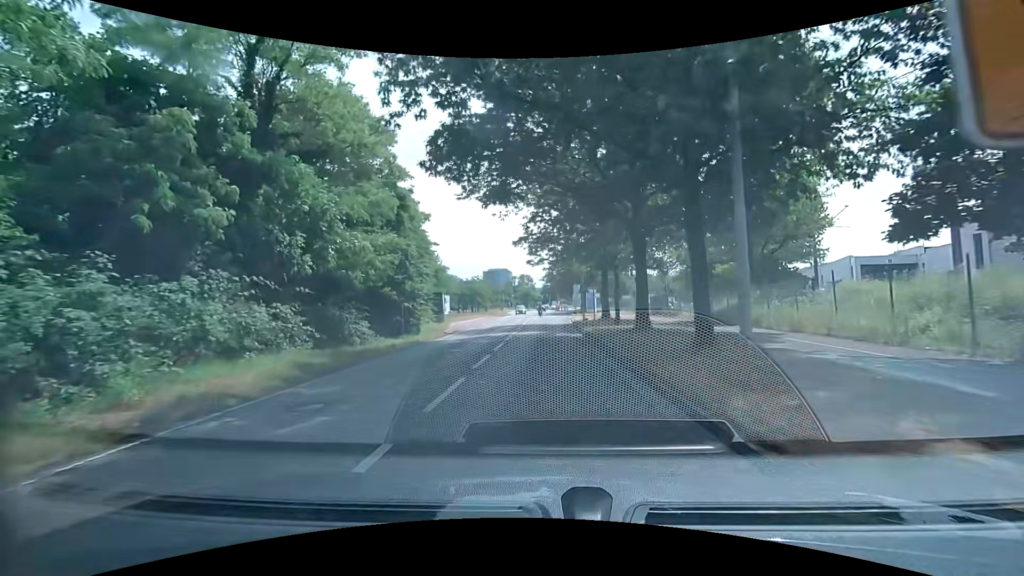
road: secondary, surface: asphalt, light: Day
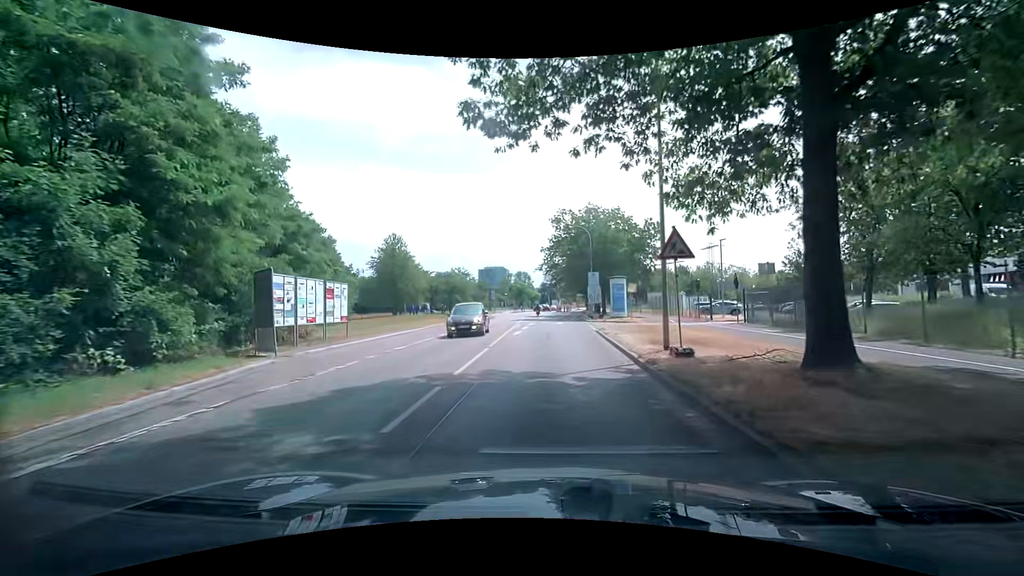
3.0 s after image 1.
(+0.2, +28.3) m; 0°
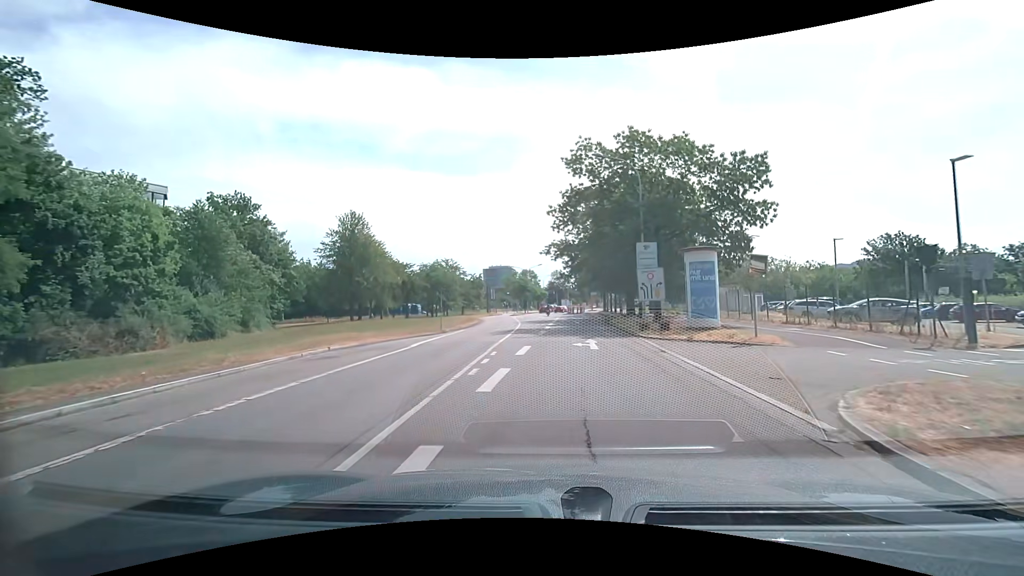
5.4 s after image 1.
(-0.3, +22.1) m; -1°
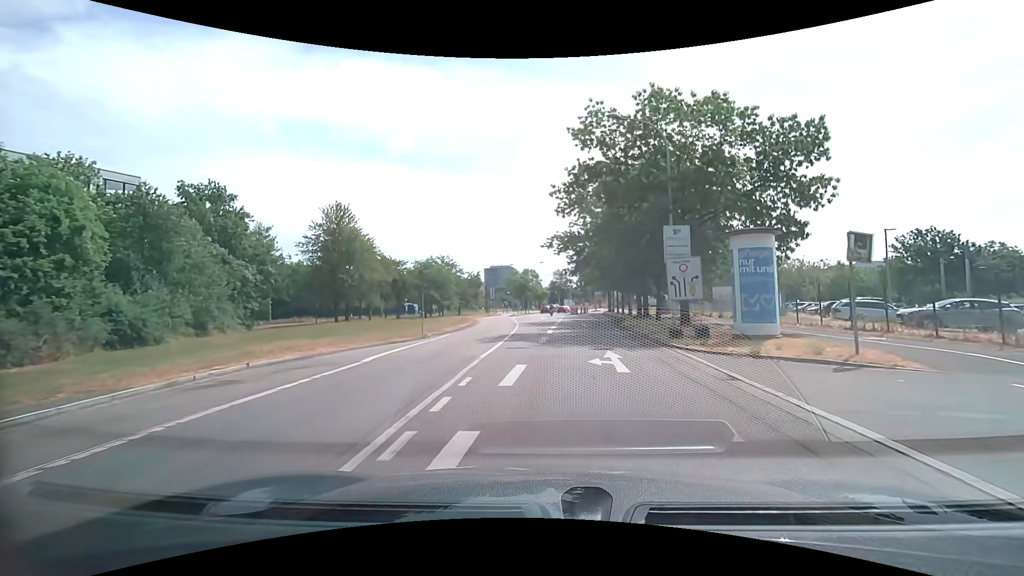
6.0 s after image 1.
(0.0, +5.4) m; 0°
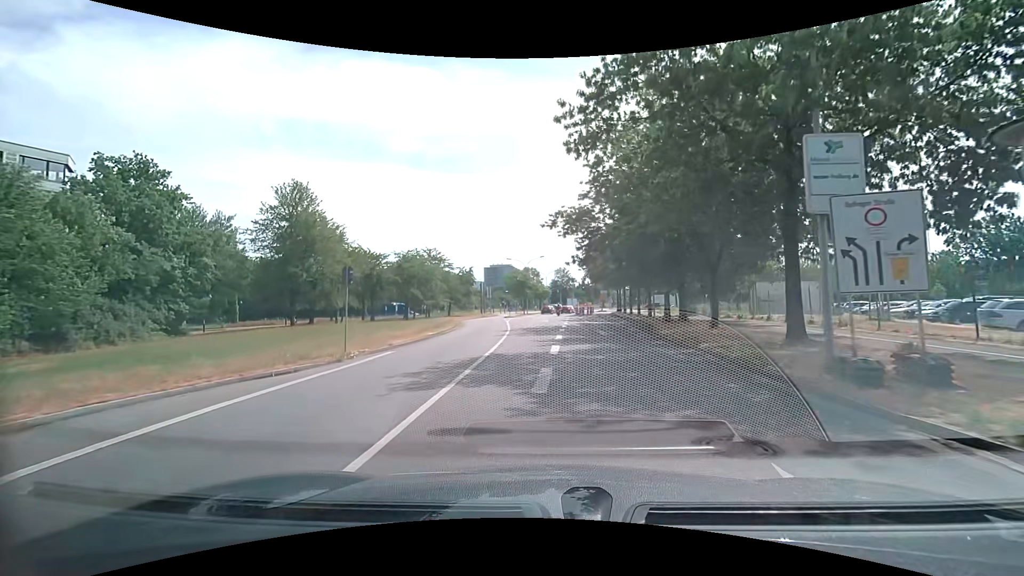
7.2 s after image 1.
(+0.1, +10.8) m; +1°
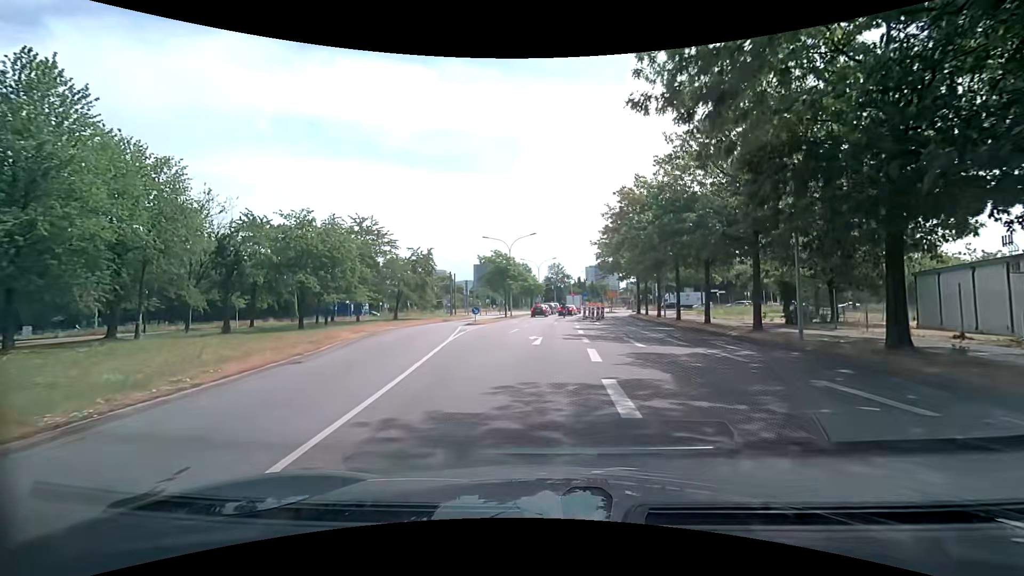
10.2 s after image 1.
(-0.1, +25.8) m; +1°
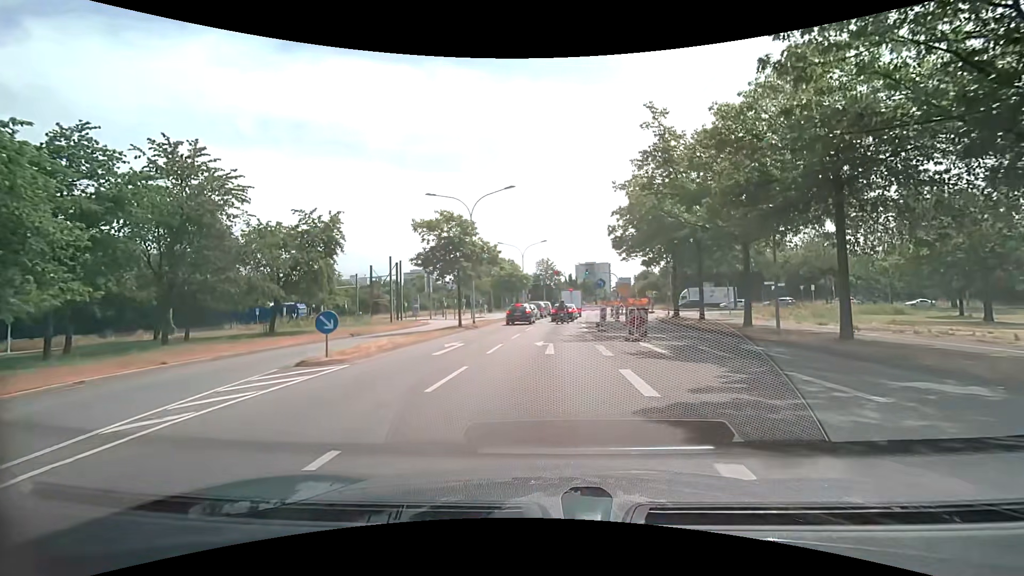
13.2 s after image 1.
(+0.2, +23.1) m; +2°
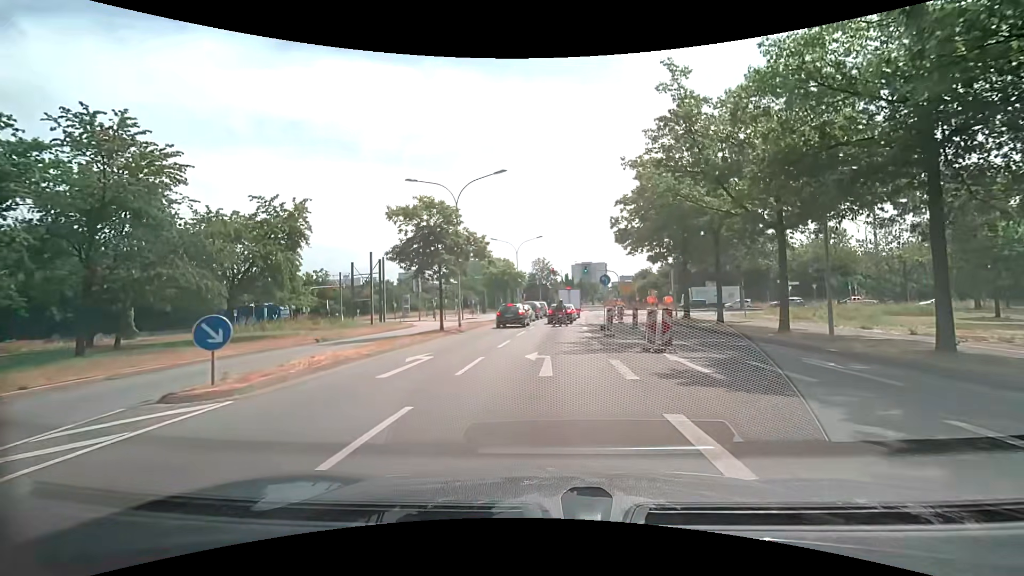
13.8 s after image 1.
(-0.1, +4.2) m; -1°
(0, +10) (0, +20) (+1, +30) (+2, +40) (+2, +50) (+3, +60) (+4, +70) (+2, +80) (-2, +89) (-11, +94) m
